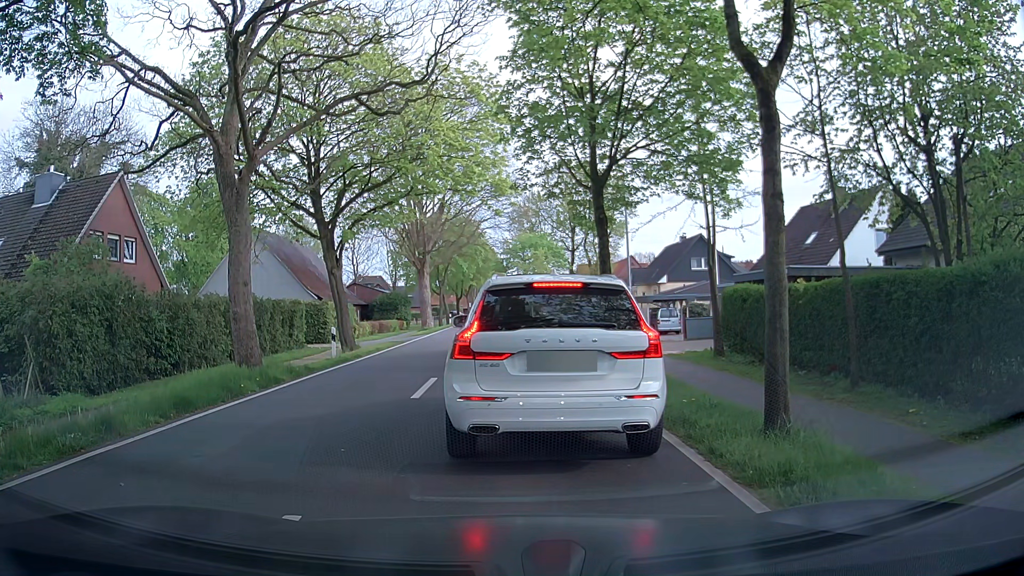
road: tertiary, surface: asphalt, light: Day
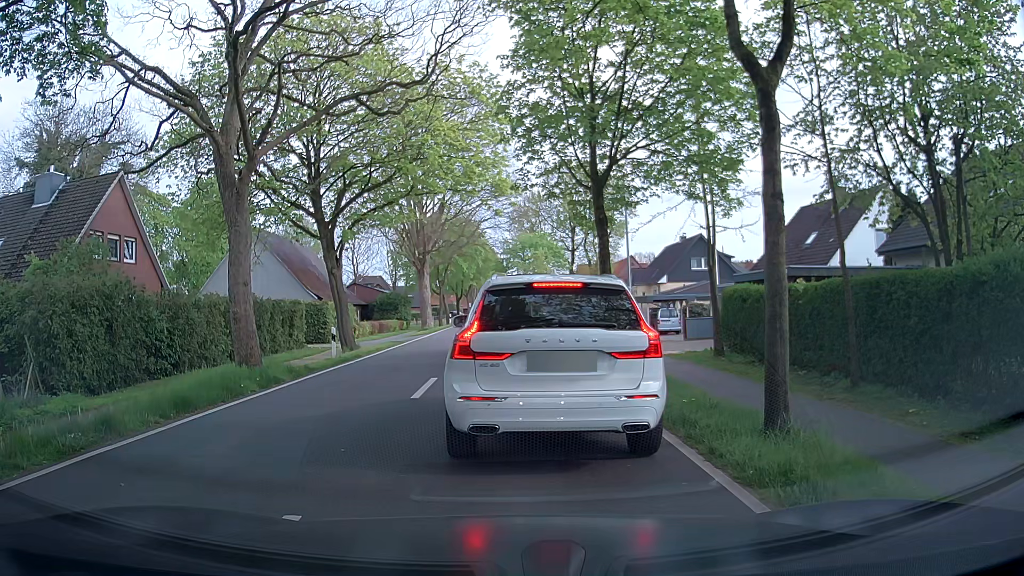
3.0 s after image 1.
(0.0, 0.0) m; 0°
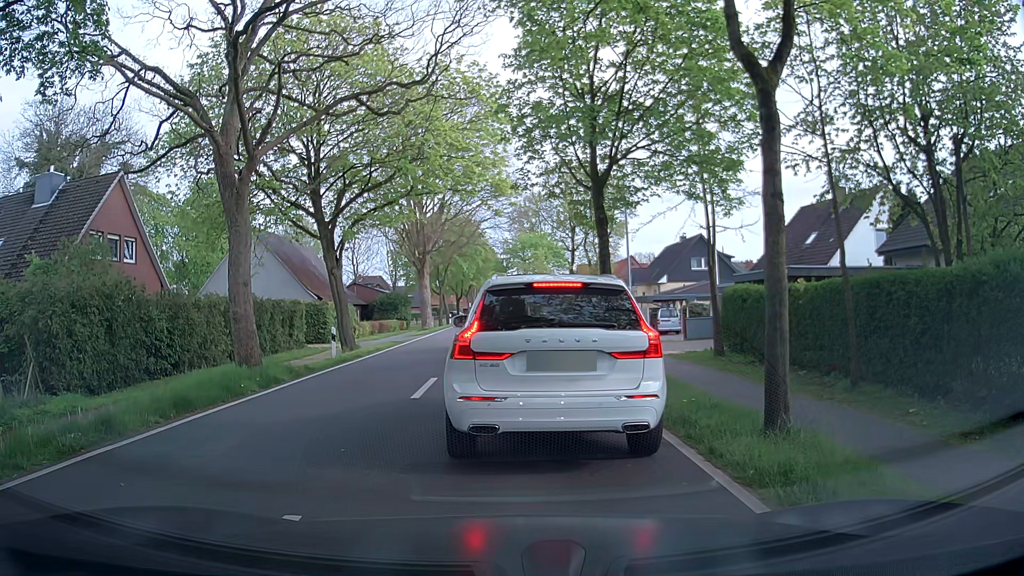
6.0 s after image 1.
(0.0, 0.0) m; 0°
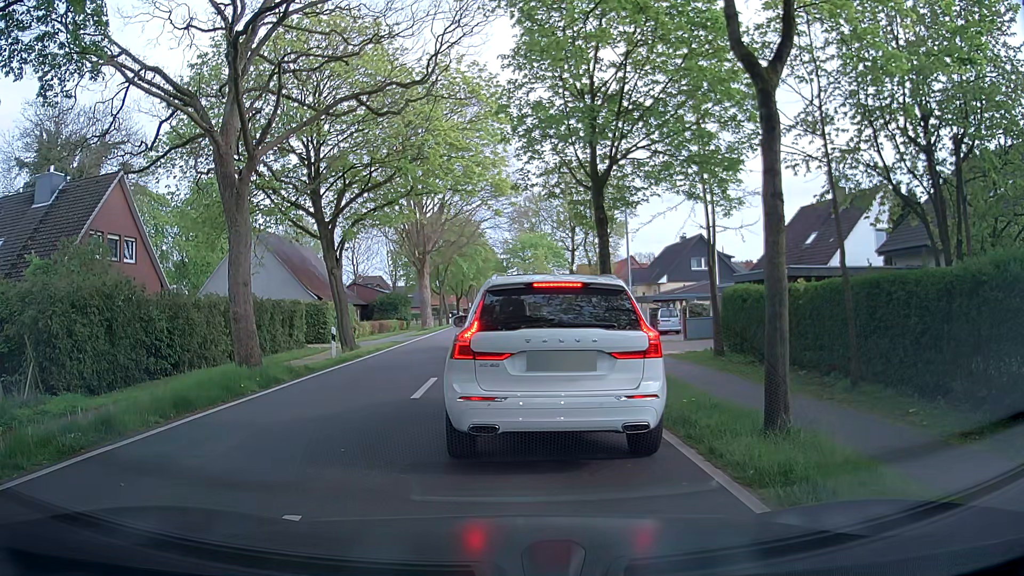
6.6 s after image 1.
(0.0, 0.0) m; 0°
